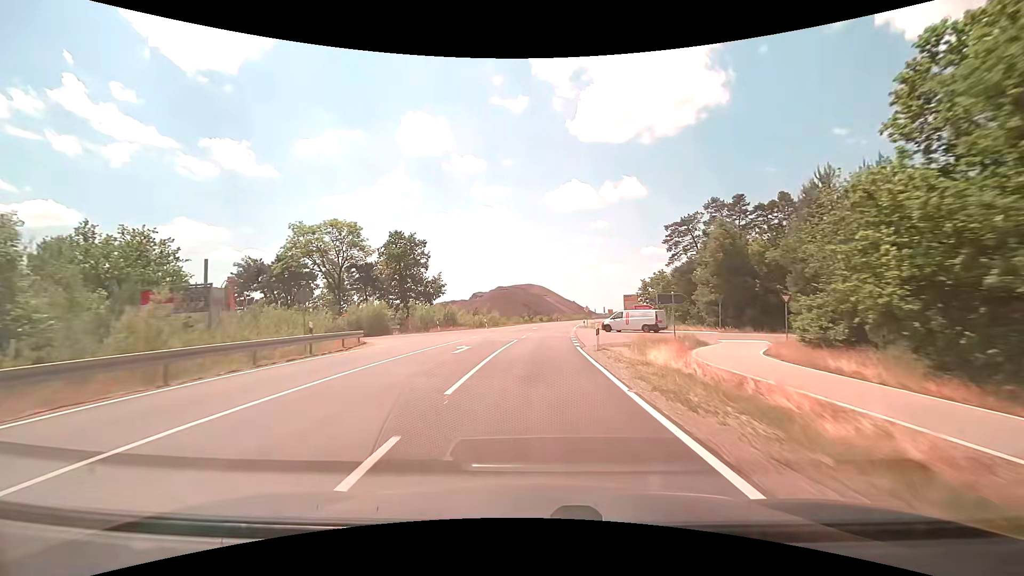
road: tertiary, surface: asphalt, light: Day
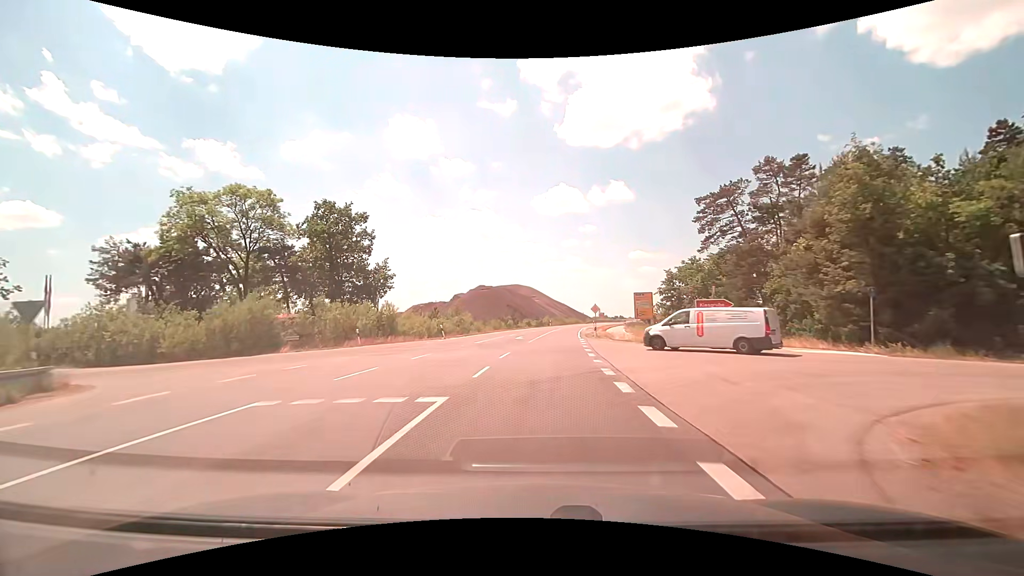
(+0.2, +20.5) m; +1°
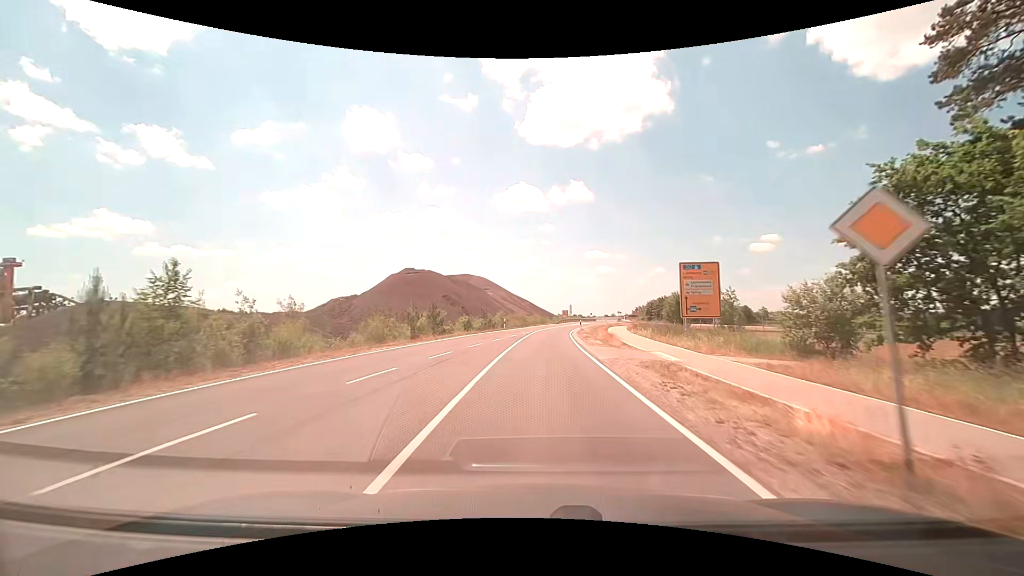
(+1.4, +38.9) m; +5°
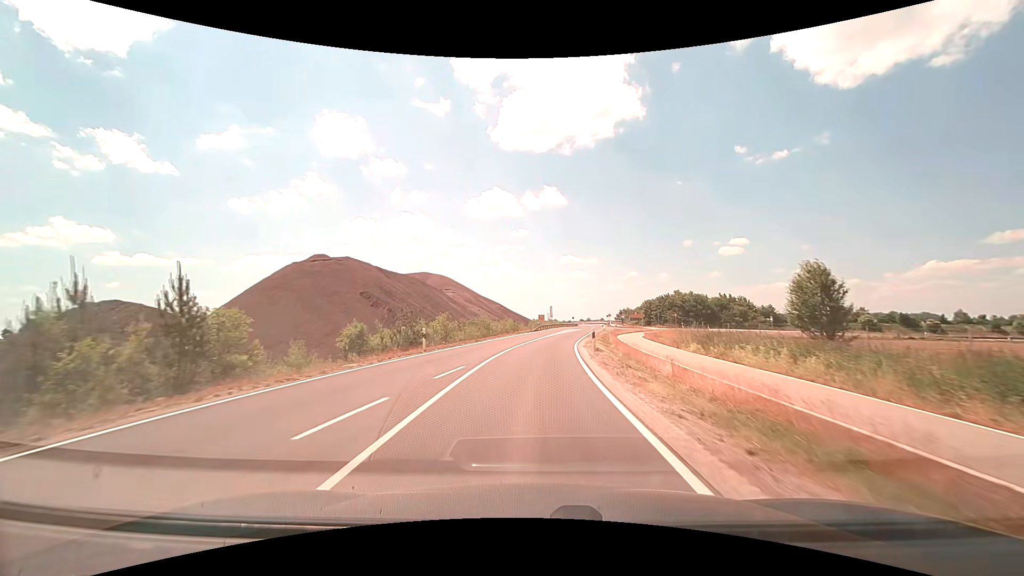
(+0.9, +27.9) m; +3°
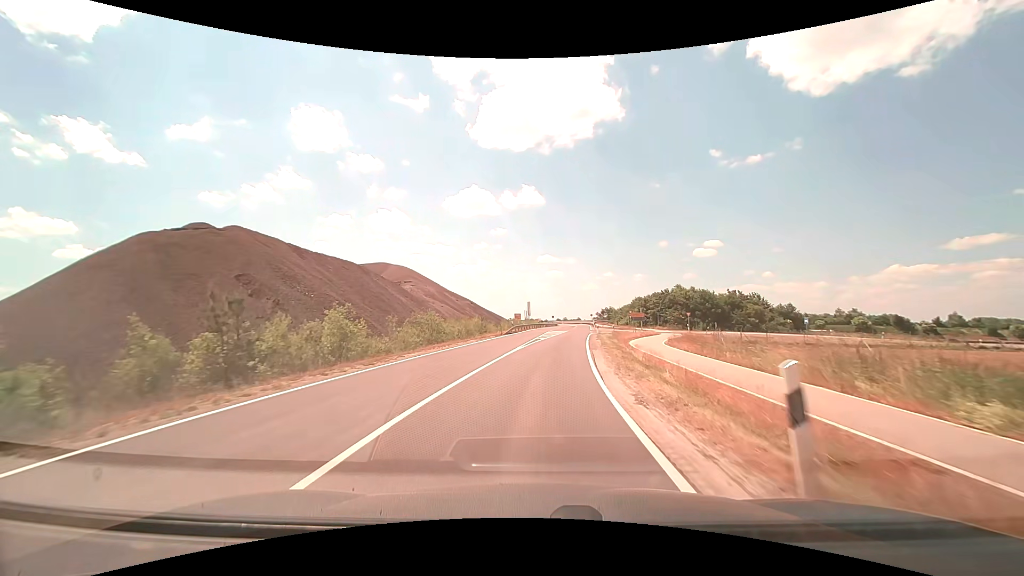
(+0.3, +18.4) m; +3°
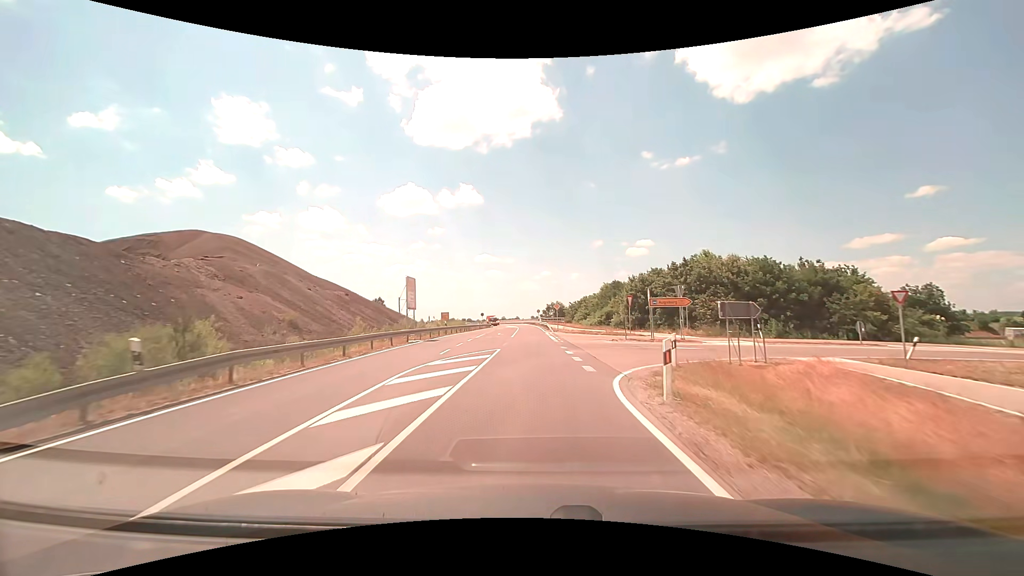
(+3.1, +44.9) m; +7°
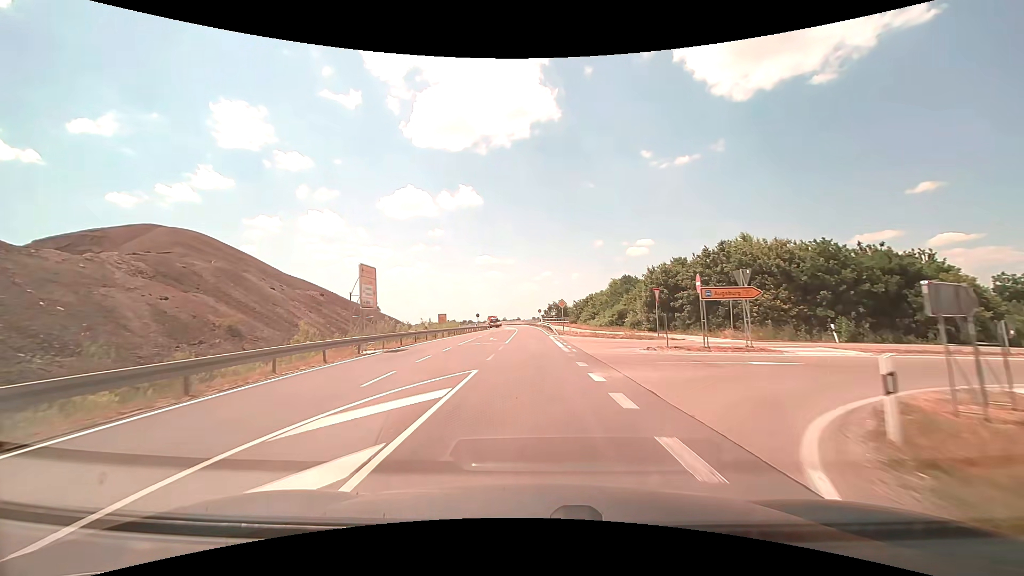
(0.0, +8.9) m; 0°
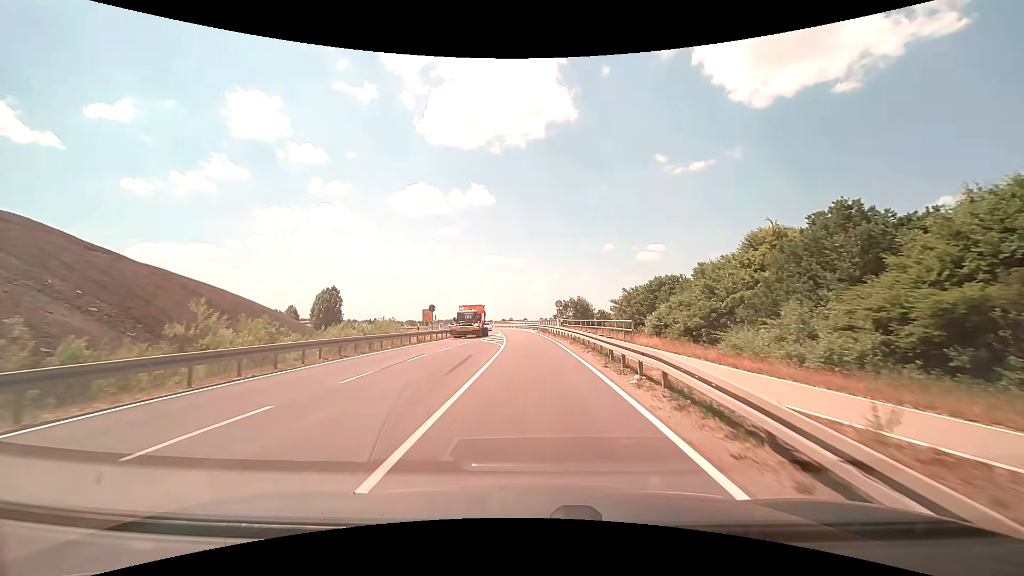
(-0.6, +43.0) m; -1°
(0, +10) (0, +20) (0, +30) (0, +40) (-1, +50) (-2, +60) (-3, +70) (-4, +80) (-6, +90) (-9, +99) m
